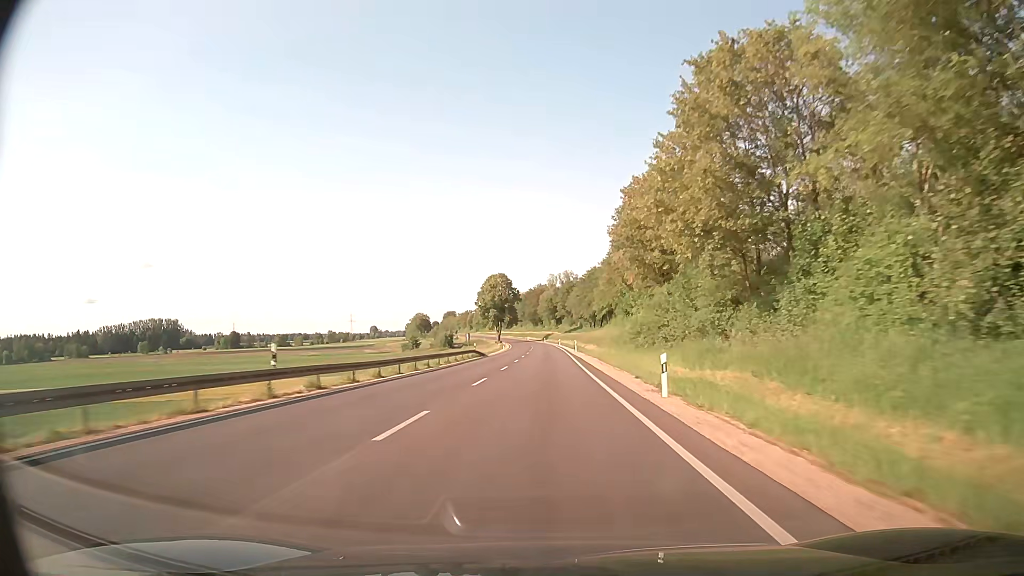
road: secondary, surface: asphalt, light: Day
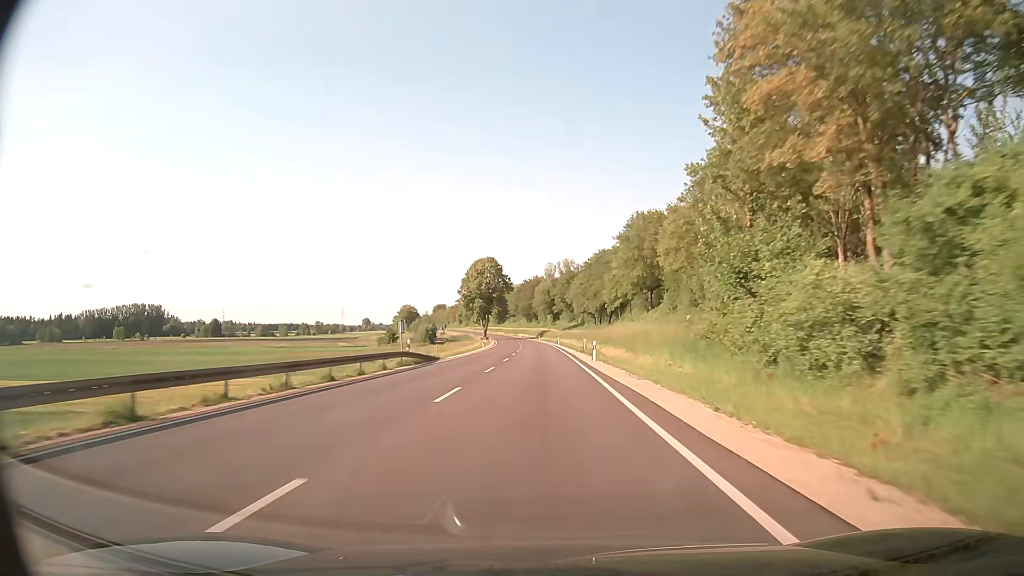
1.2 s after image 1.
(+0.1, +30.4) m; 0°
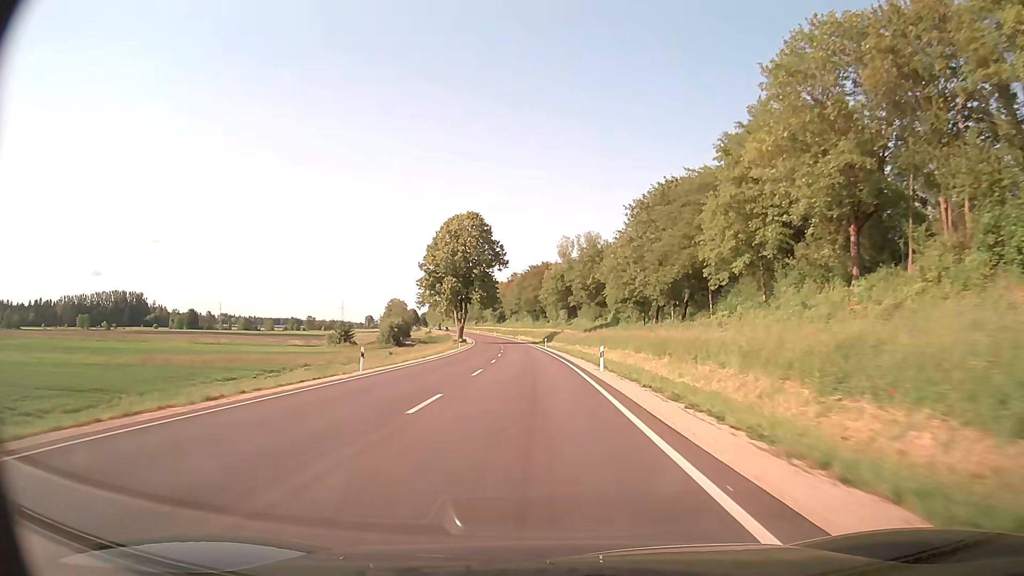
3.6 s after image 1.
(+0.1, +61.7) m; 0°
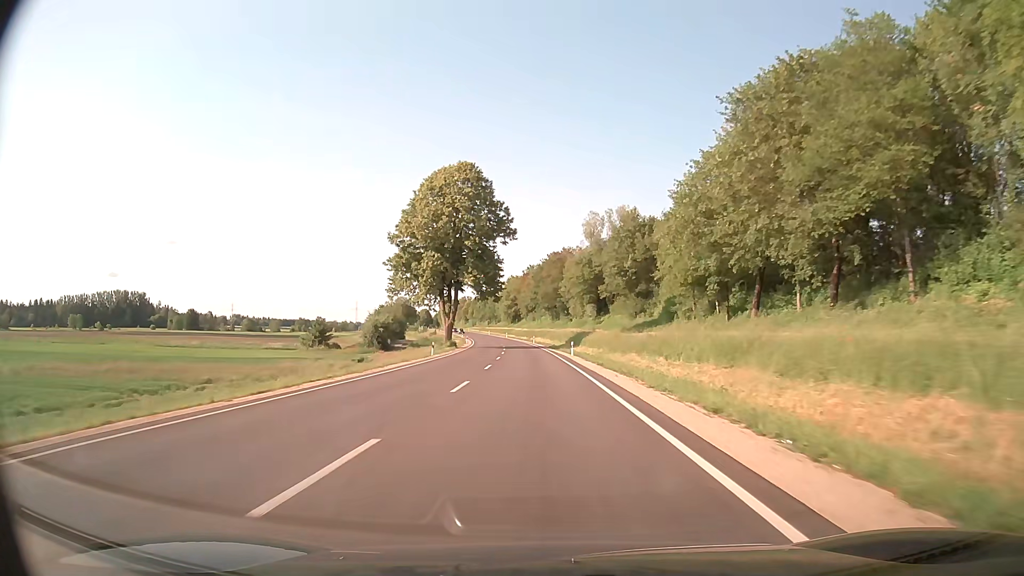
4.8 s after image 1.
(-0.5, +31.1) m; -2°
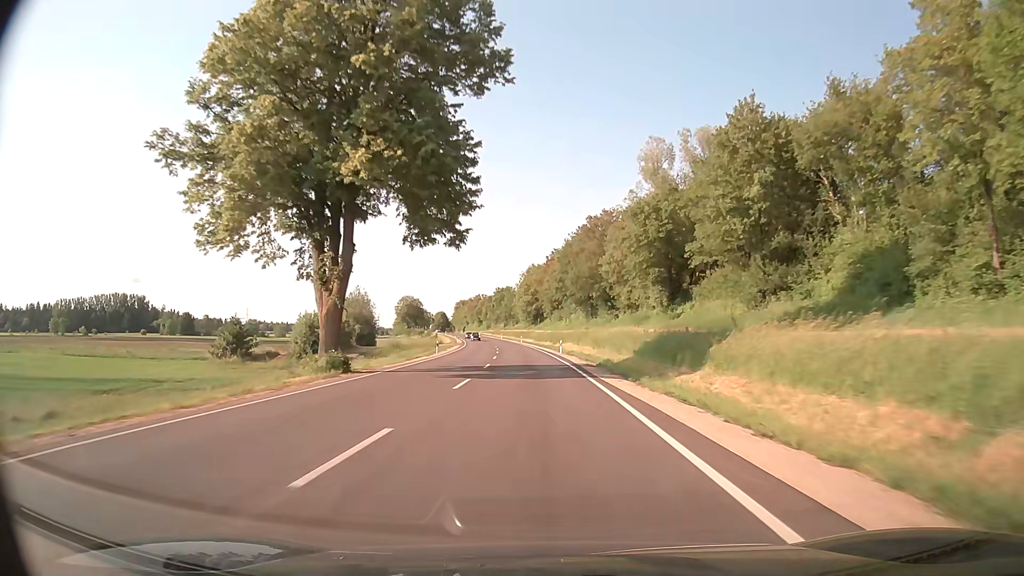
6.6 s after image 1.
(-0.8, +46.9) m; -2°
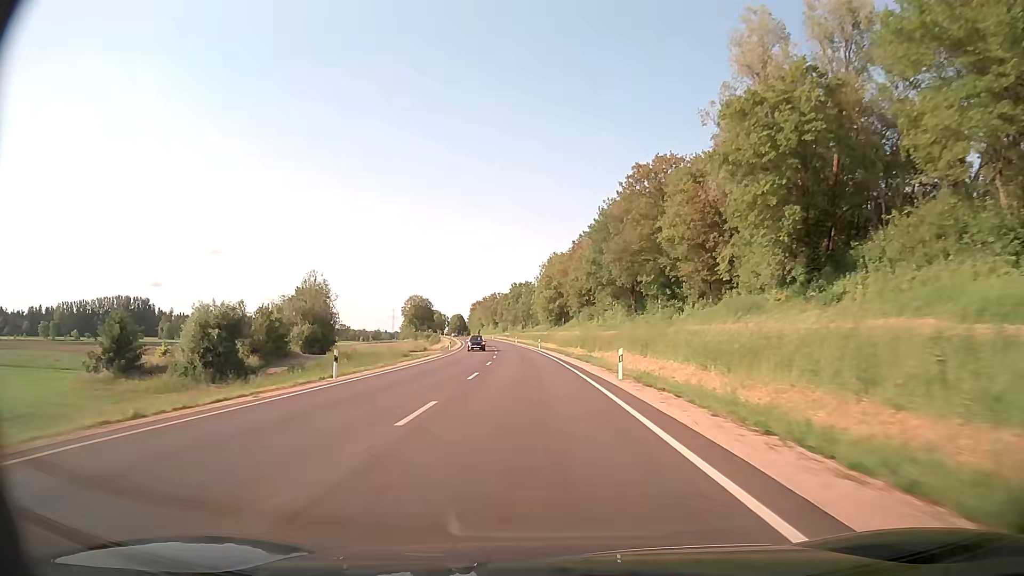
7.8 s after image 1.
(-0.6, +31.3) m; -2°
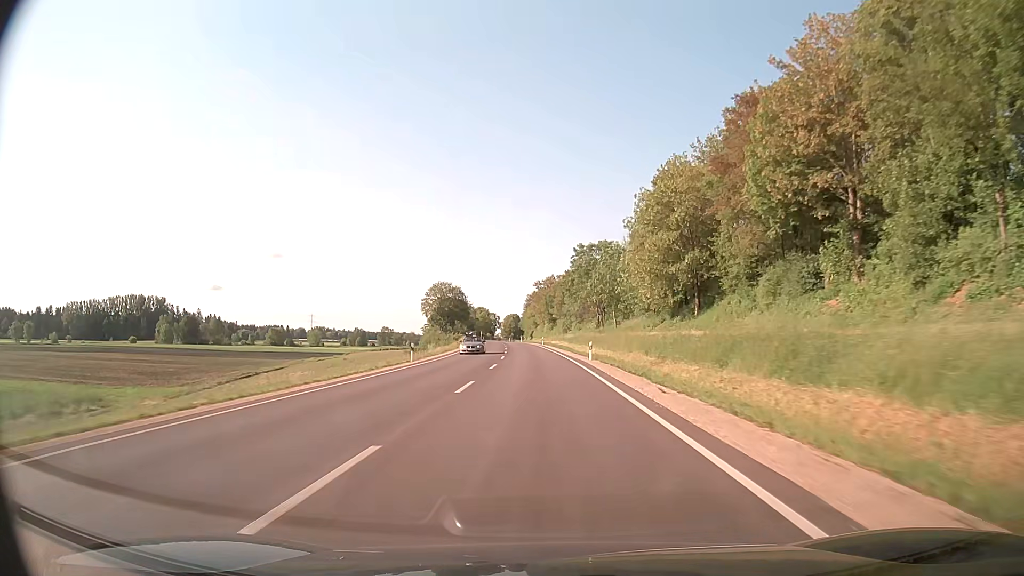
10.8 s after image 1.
(-3.8, +78.0) m; -6°
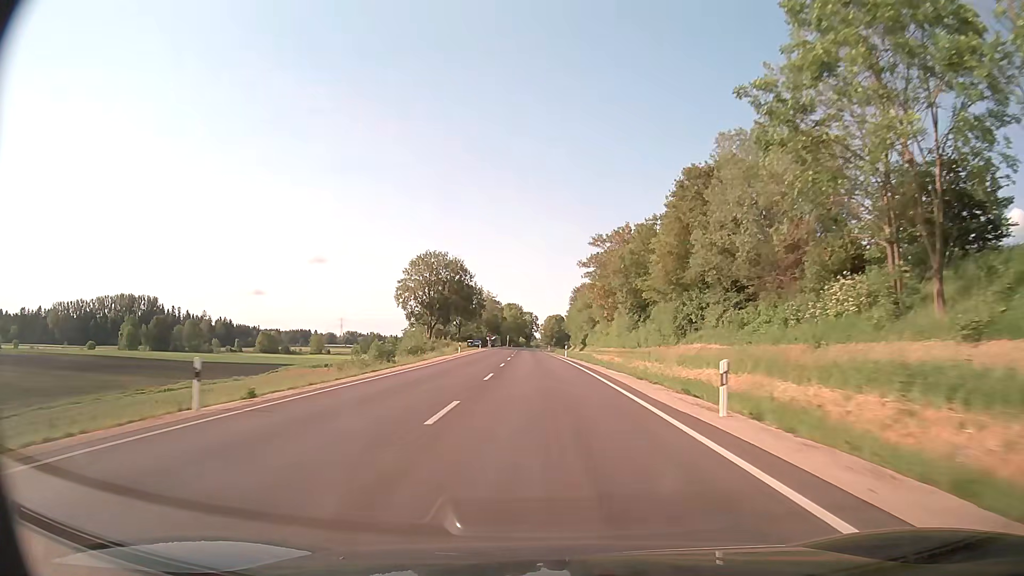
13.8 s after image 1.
(-2.5, +77.2) m; -4°
(0, +10) (0, +20) (0, +30) (0, +40) (-1, +50) (-1, +60) (-1, +70) (-1, +80) (-2, +90) (-2, +100) m
